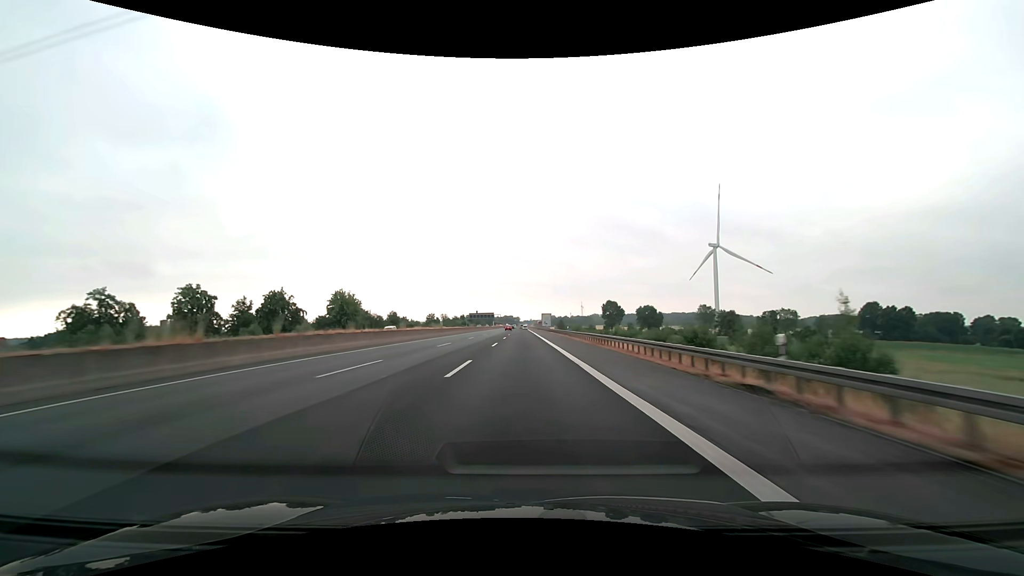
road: motorway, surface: asphalt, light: Day
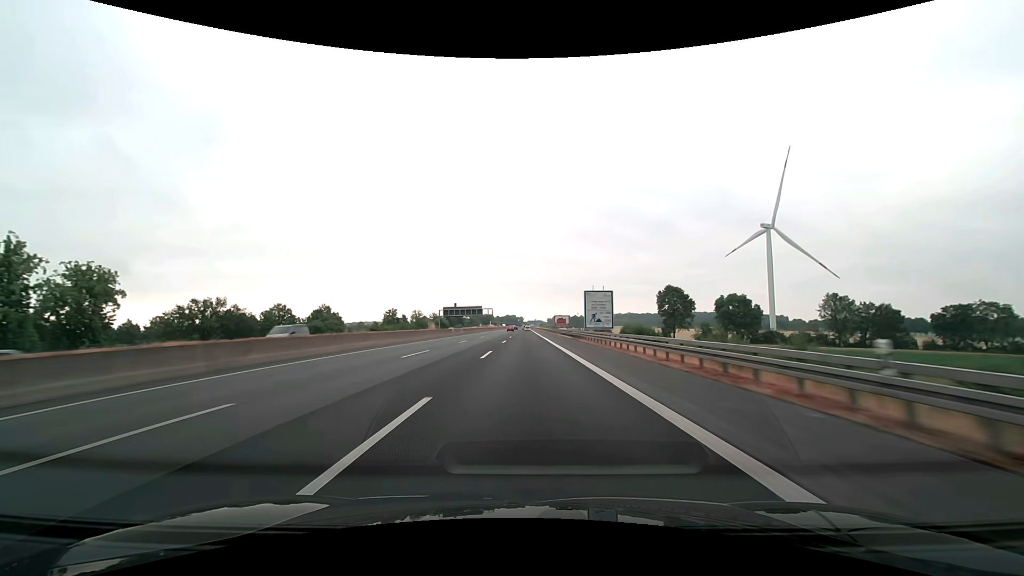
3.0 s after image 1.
(-0.4, +103.1) m; 0°
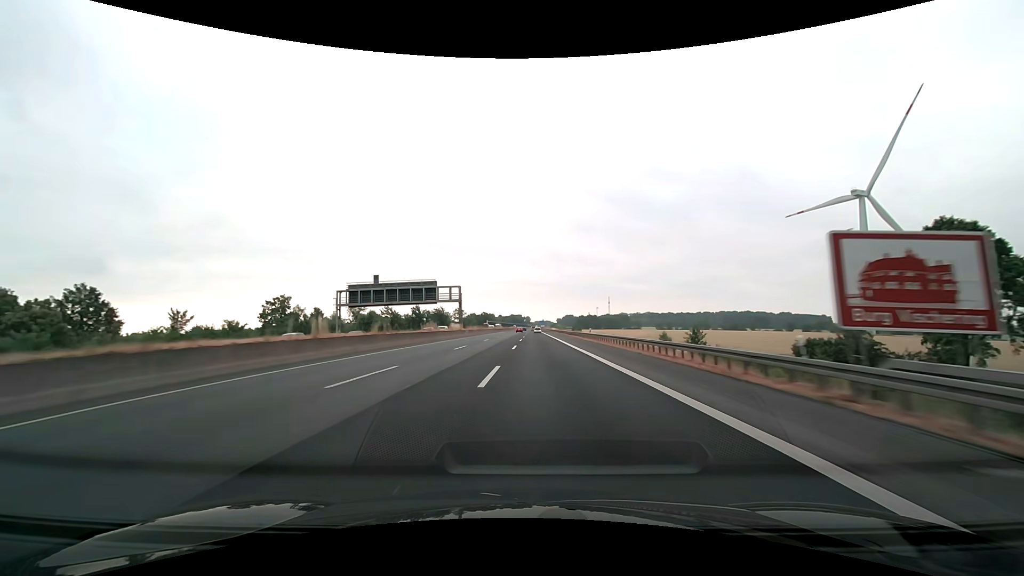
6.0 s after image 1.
(-0.3, +103.1) m; -1°
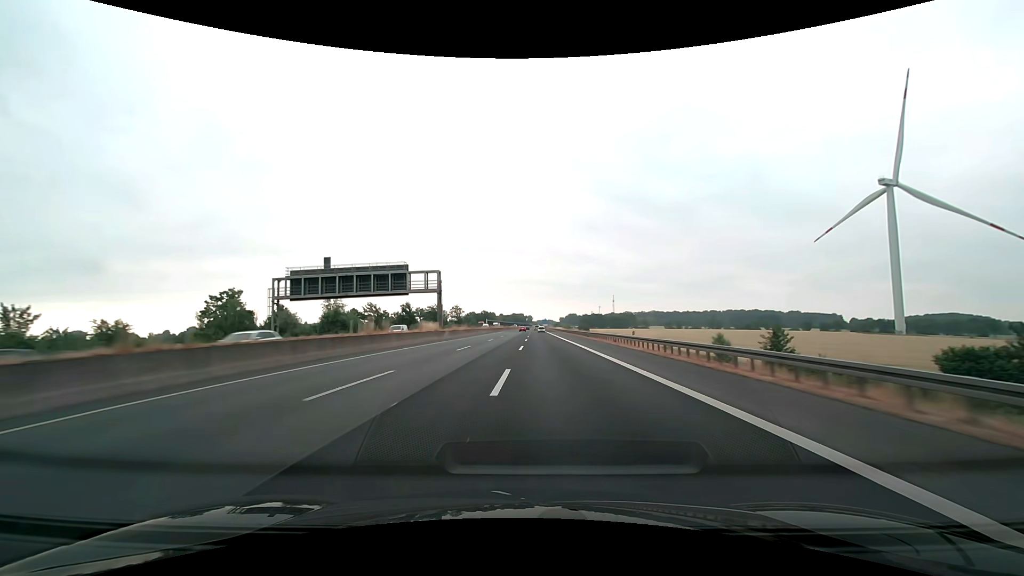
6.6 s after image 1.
(0.0, +20.6) m; 0°
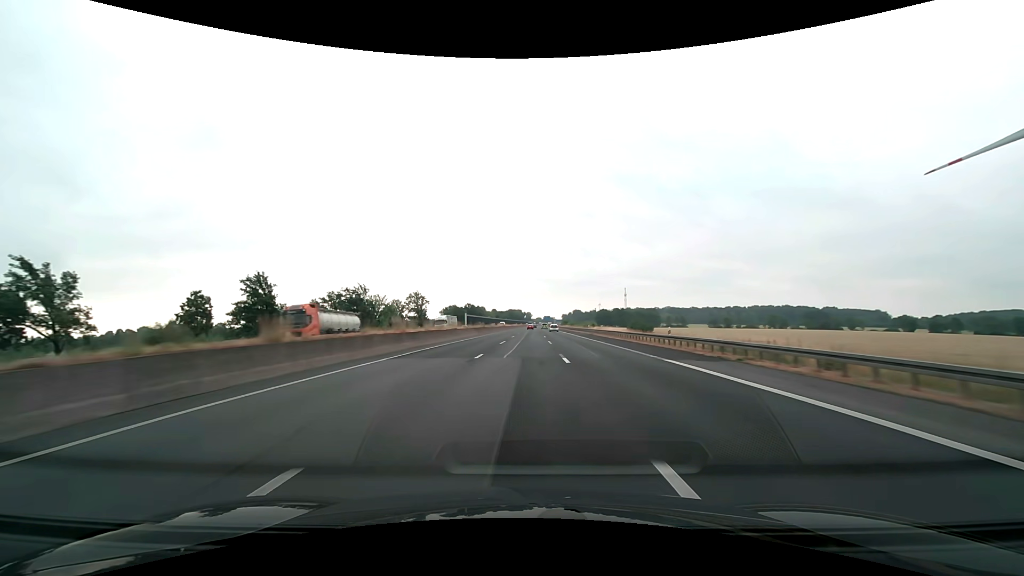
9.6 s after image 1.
(-0.1, +103.1) m; 0°
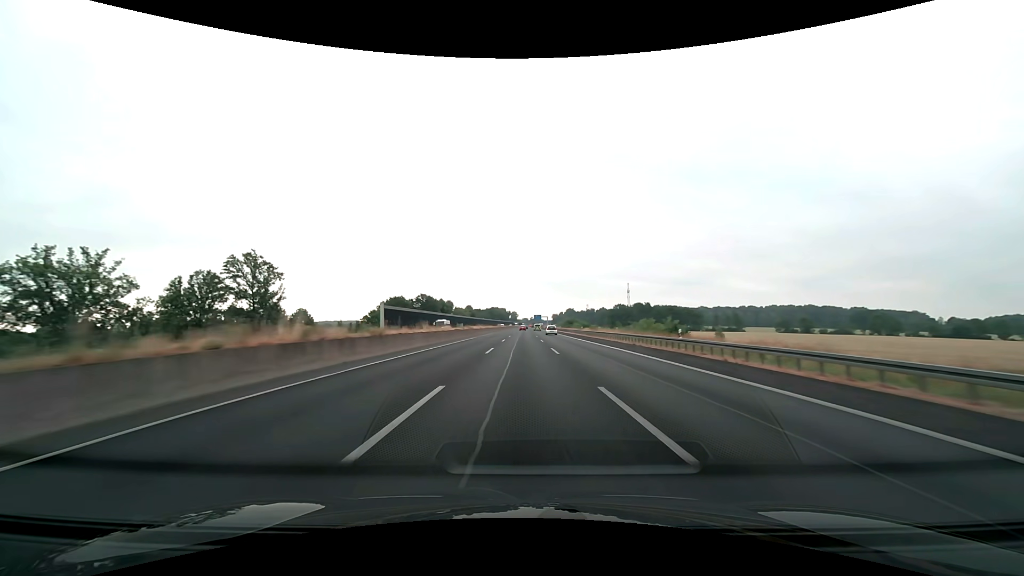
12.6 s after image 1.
(+1.5, +103.0) m; +2°
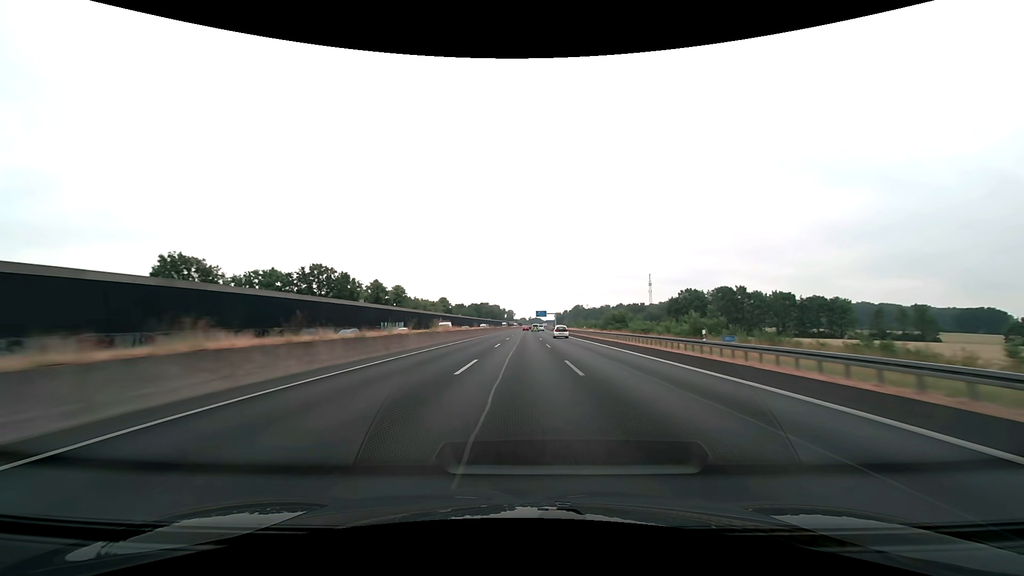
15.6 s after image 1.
(+0.3, +103.1) m; 0°
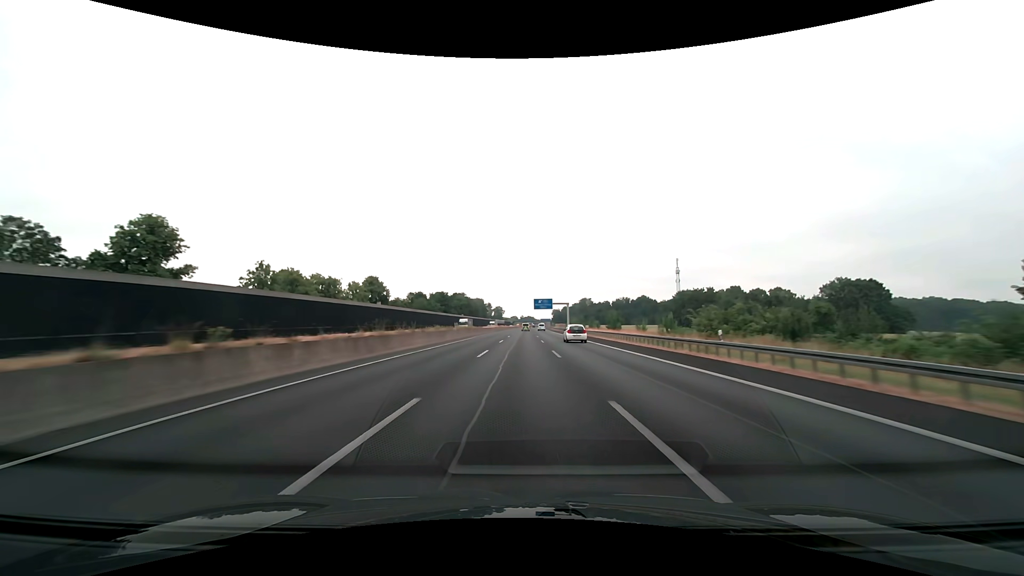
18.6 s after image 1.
(+0.9, +103.0) m; +1°
(0, +10) (0, +20) (0, +30) (0, +40) (0, +50) (0, +60) (0, +70) (0, +80) (0, +90) (+1, +100) m
